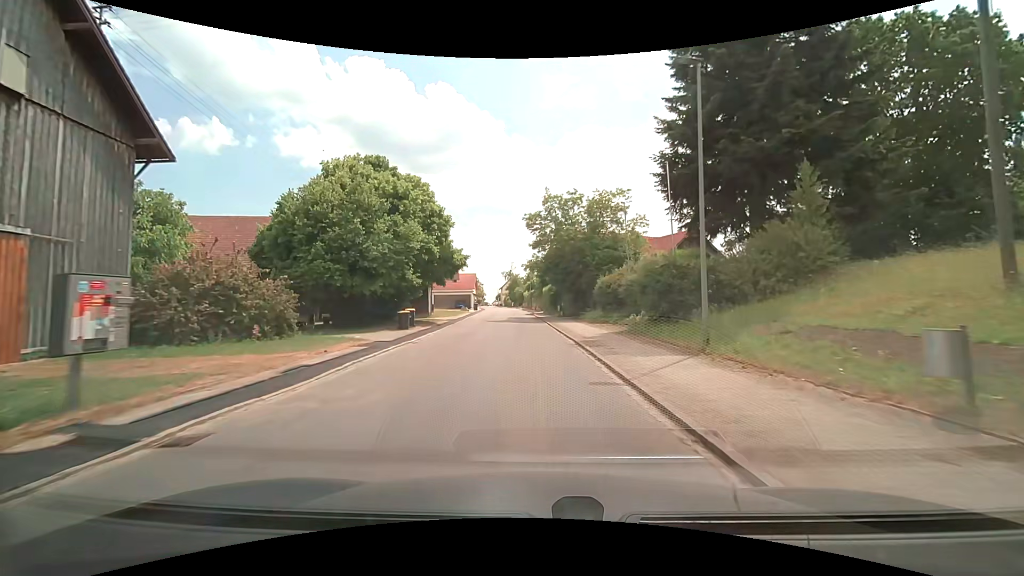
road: unclassified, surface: asphalt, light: Day
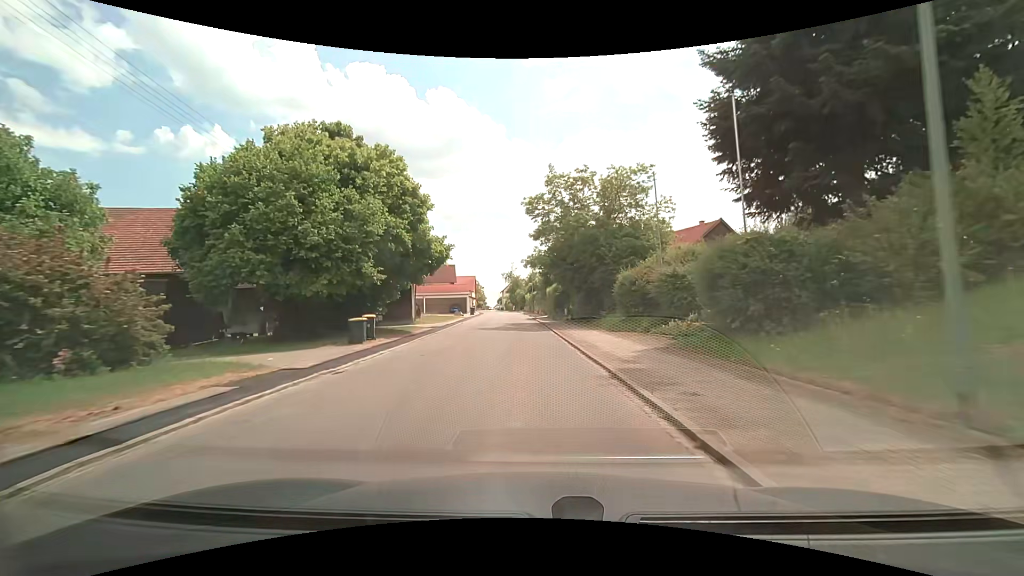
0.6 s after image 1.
(0.0, +7.7) m; 0°
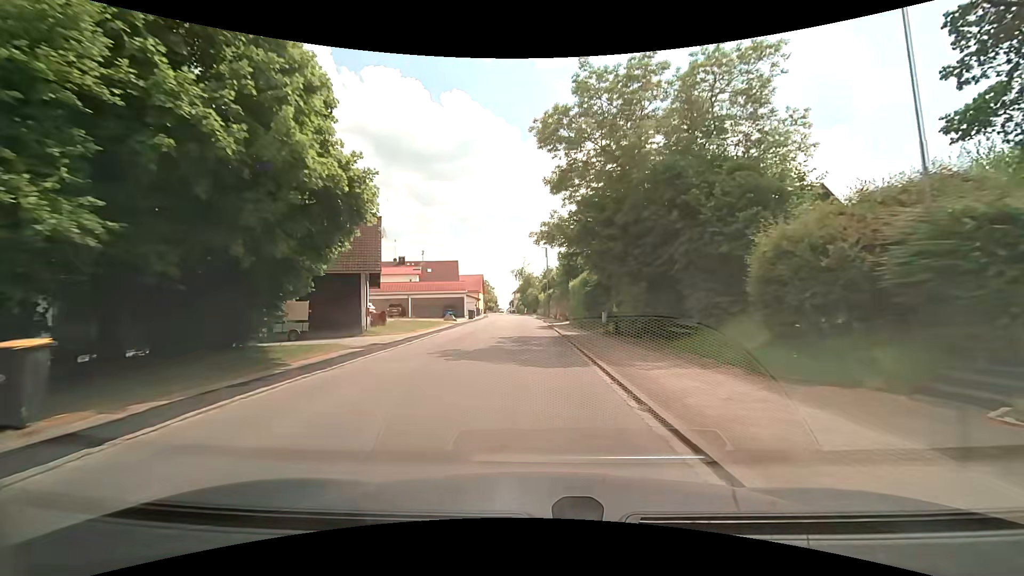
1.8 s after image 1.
(-0.2, +15.4) m; -2°
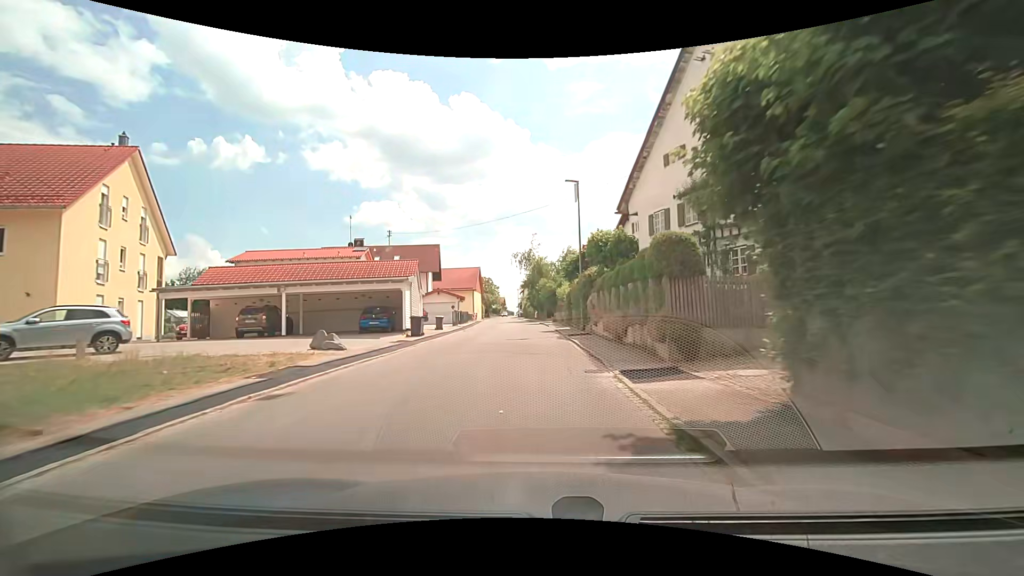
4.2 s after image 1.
(-0.4, +29.8) m; -2°
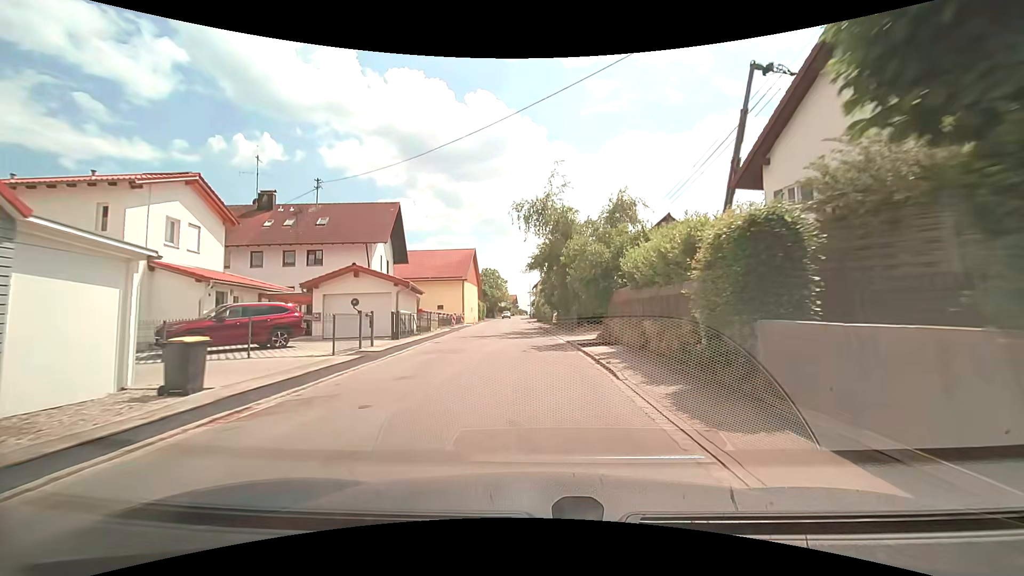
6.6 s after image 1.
(-0.2, +27.5) m; -1°
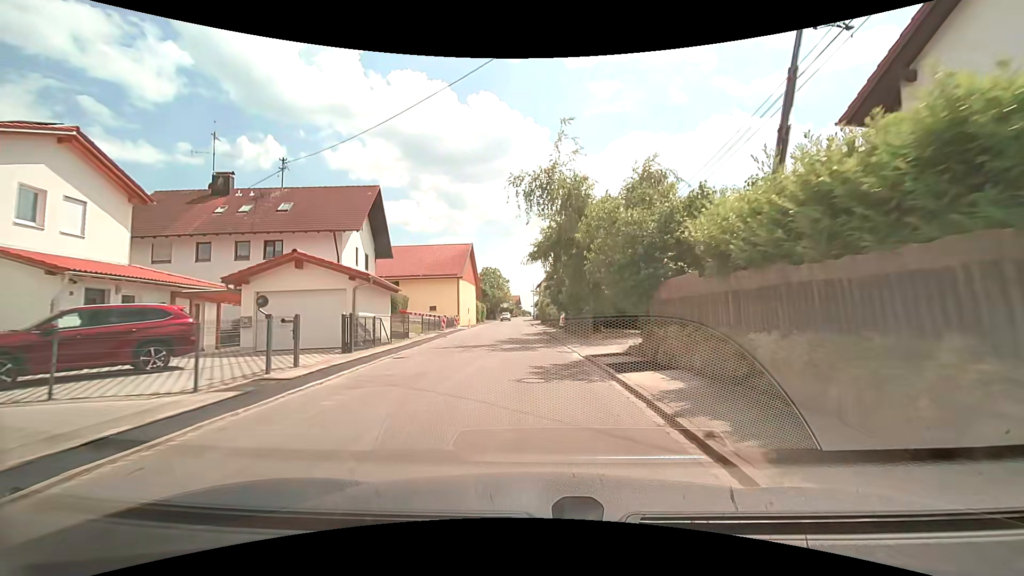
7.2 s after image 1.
(0.0, +6.5) m; -1°
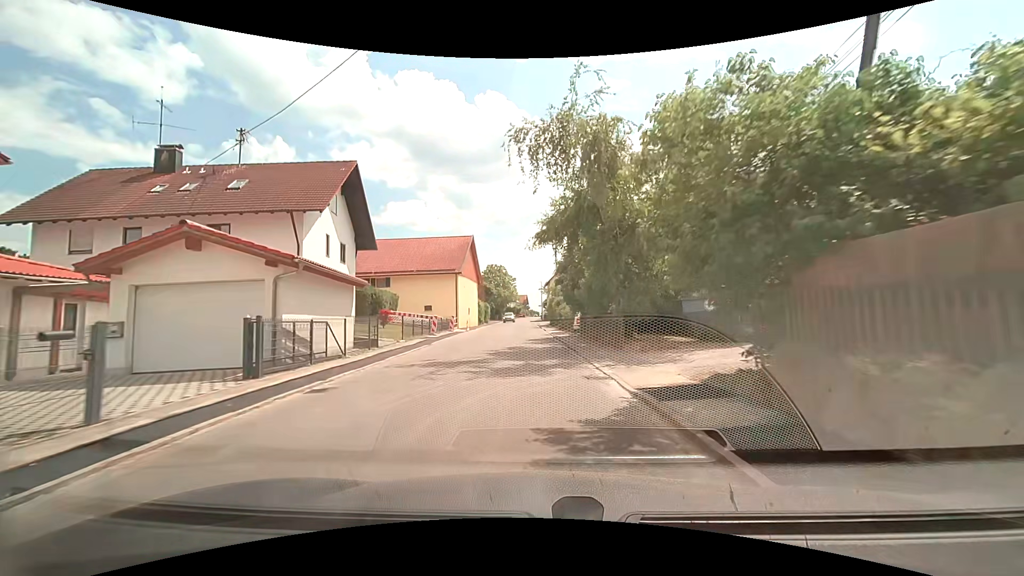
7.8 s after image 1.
(-0.1, +6.4) m; -1°
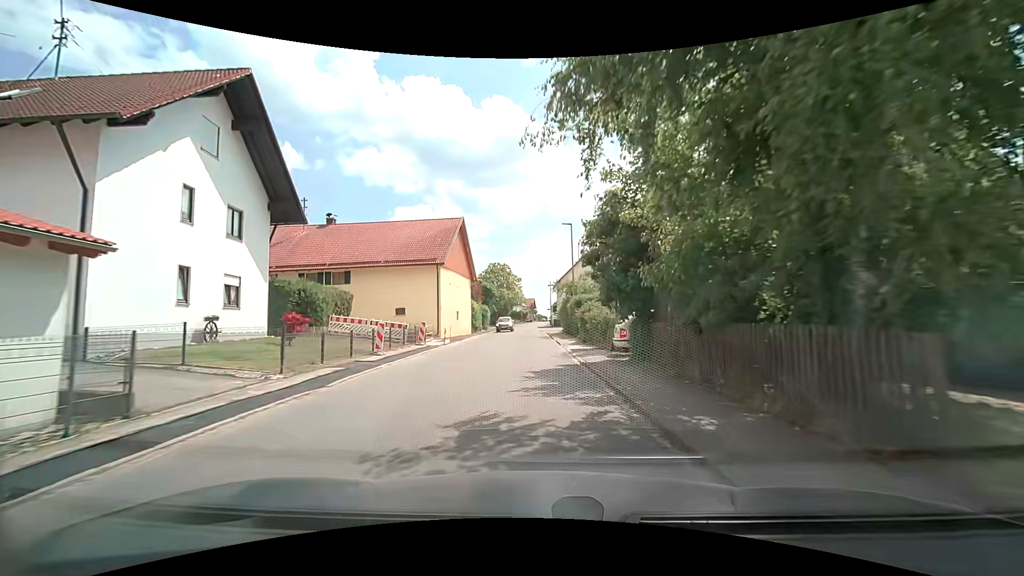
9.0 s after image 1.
(-0.2, +12.8) m; -1°
(0, +10) (0, +20) (0, +30) (-1, +40) (-1, +50) (-1, +60) (-1, +70) (-1, +80) (-1, +90) (0, +100) m
